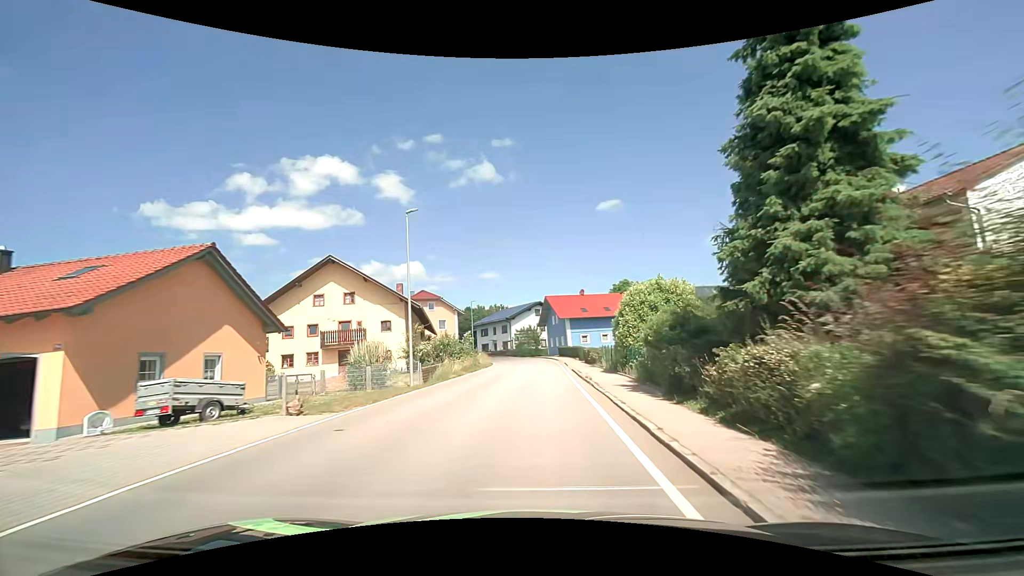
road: secondary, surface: asphalt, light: Day
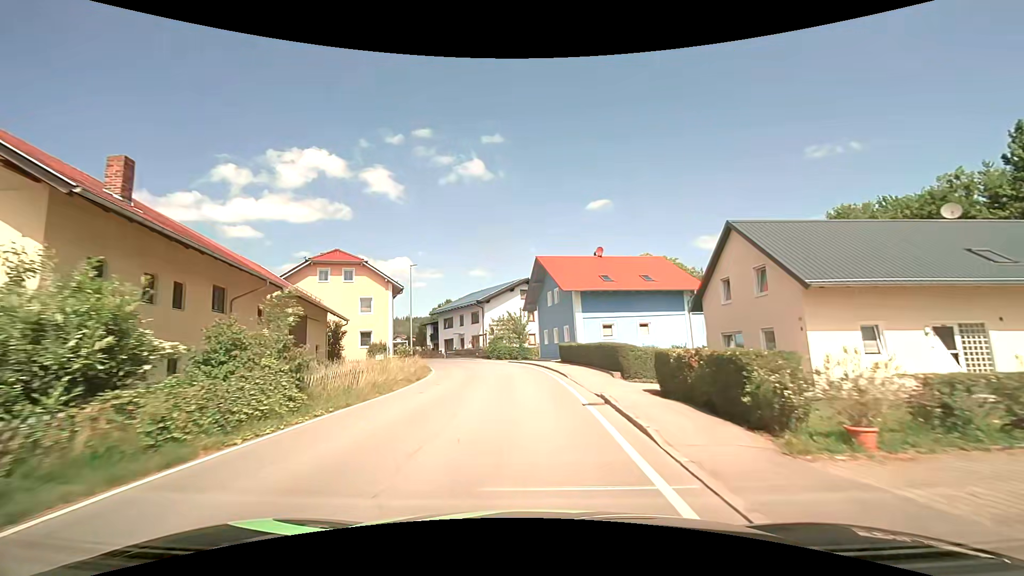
(+0.5, +28.0) m; +1°
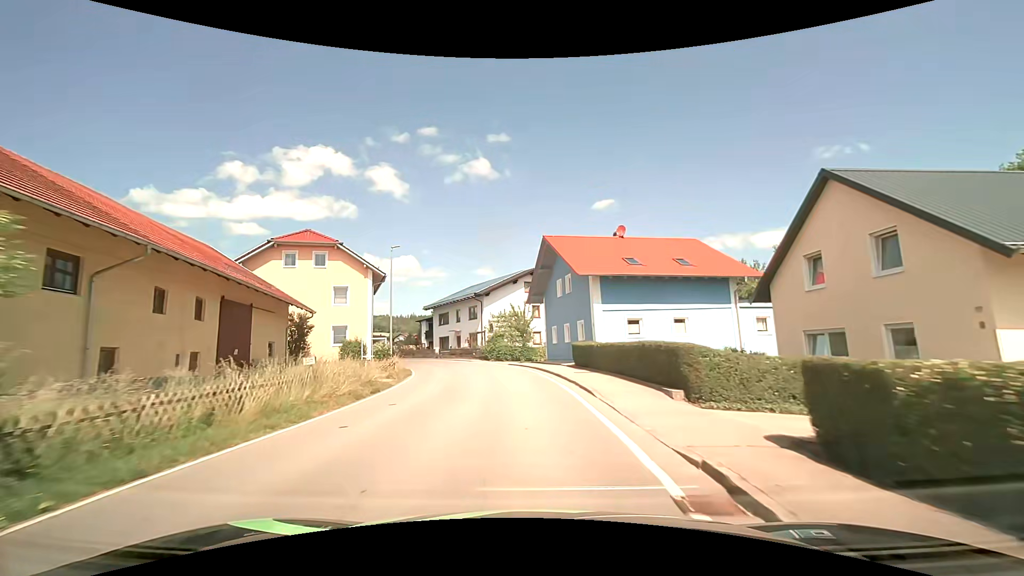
(0.0, +7.0) m; -1°
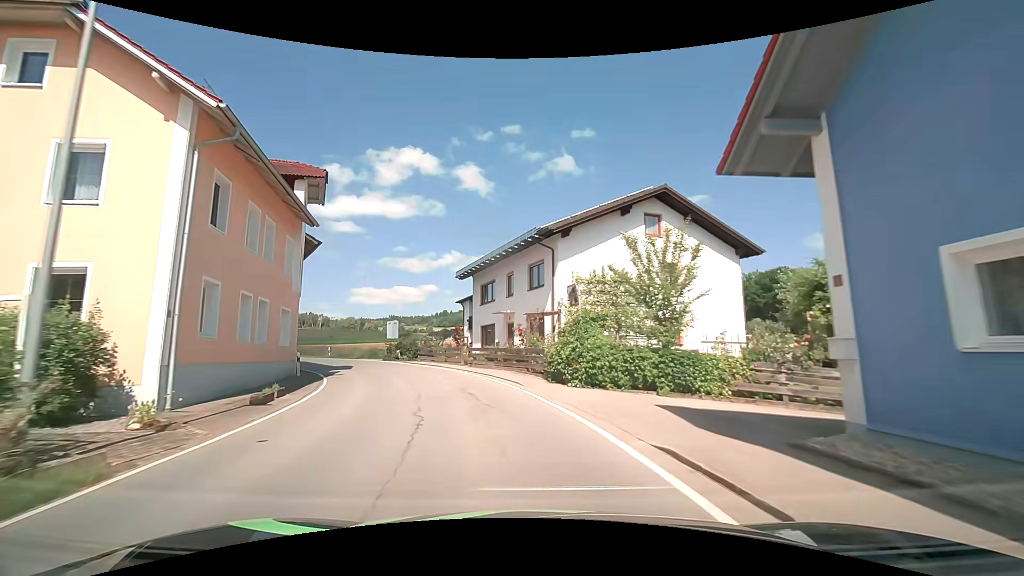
(-1.7, +27.2) m; -10°
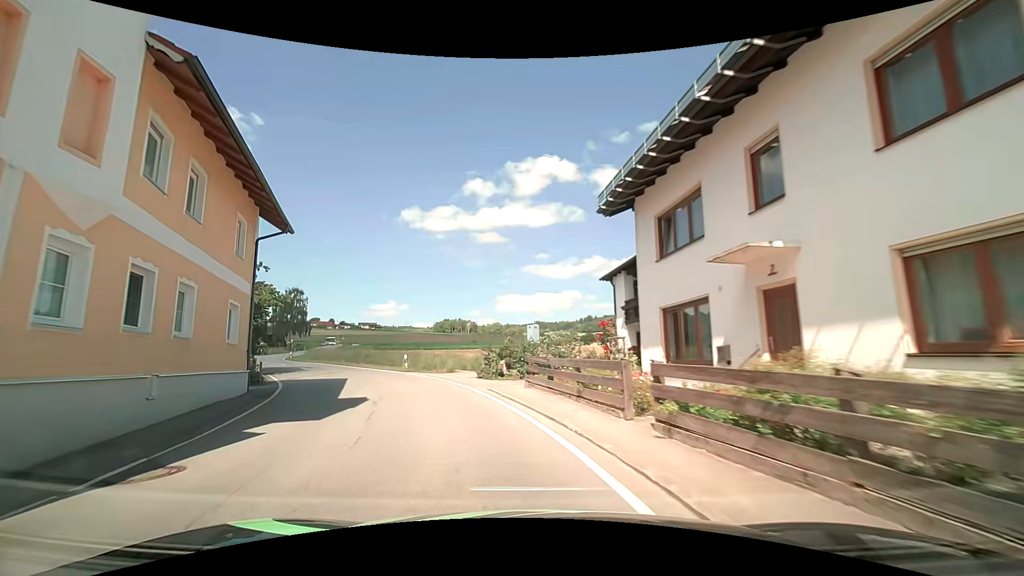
(-2.1, +18.6) m; -16°
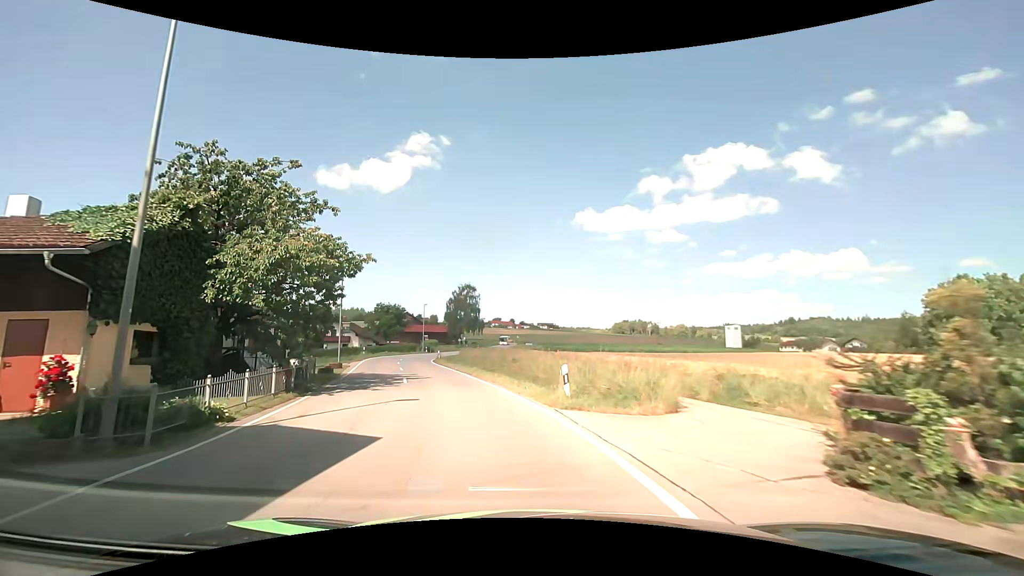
(-2.8, +16.9) m; -19°
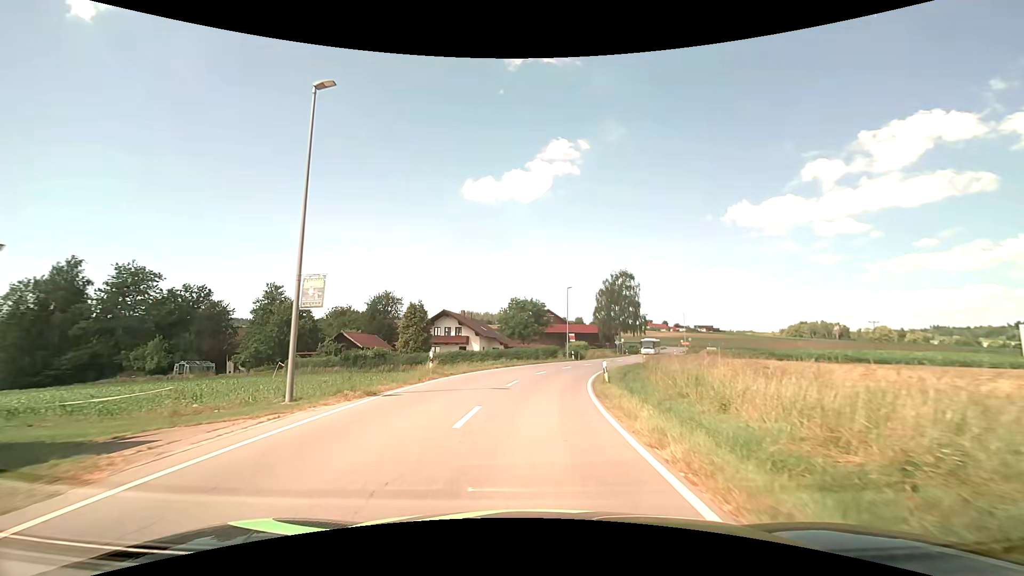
(-6.5, +28.9) m; -18°
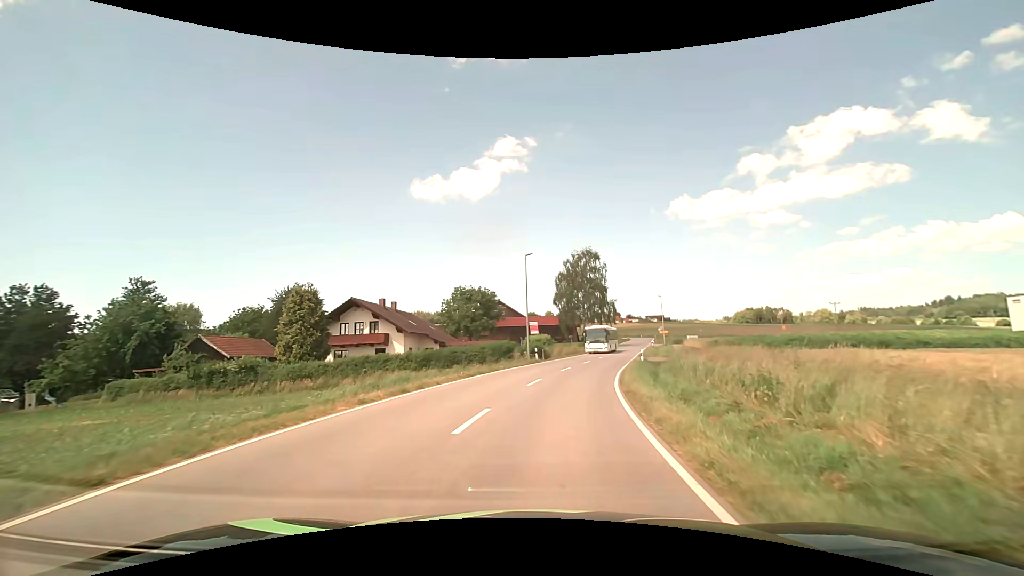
(+0.6, +18.8) m; +5°
